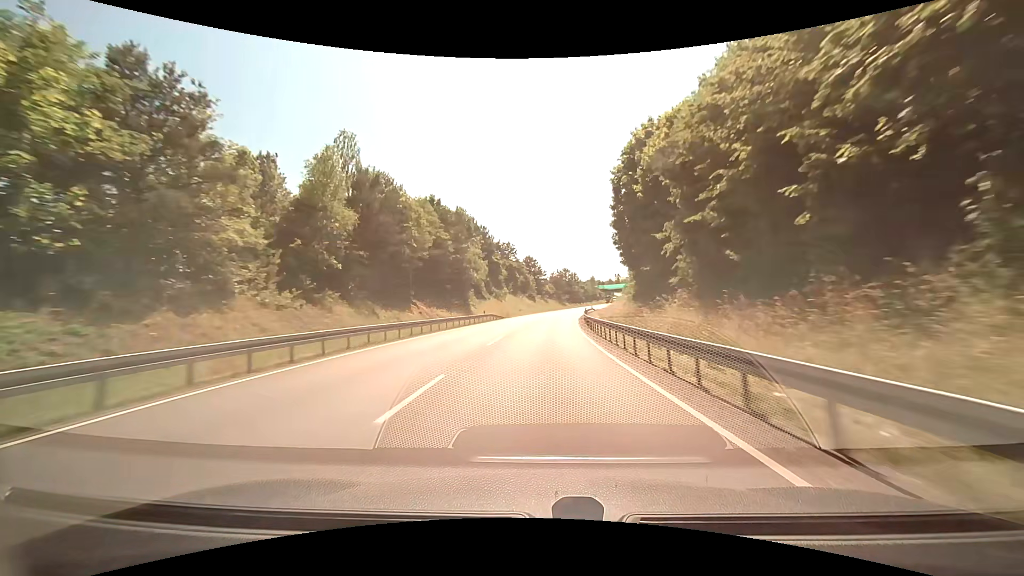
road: primary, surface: asphalt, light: Day
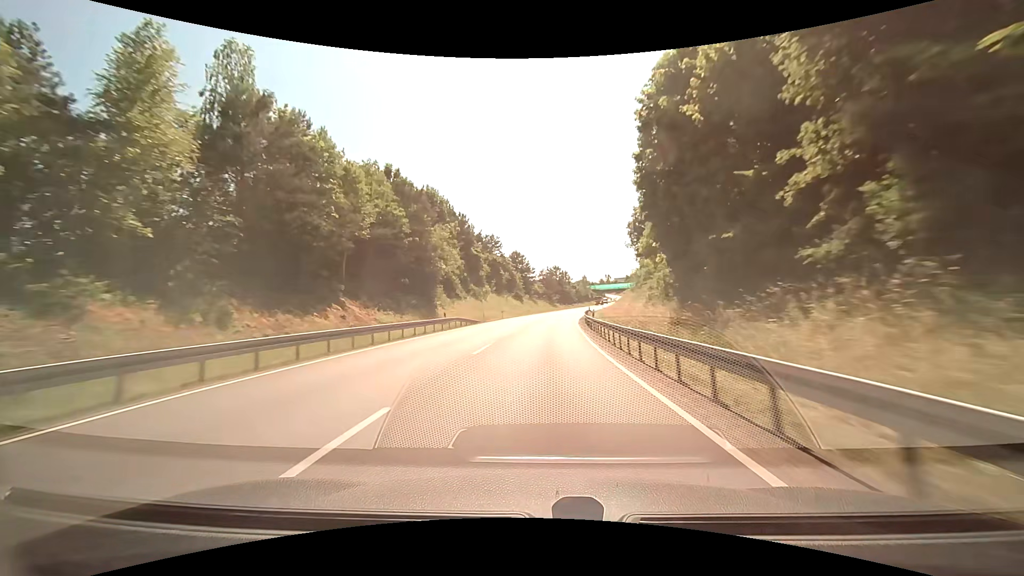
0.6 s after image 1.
(+0.1, +15.3) m; +1°
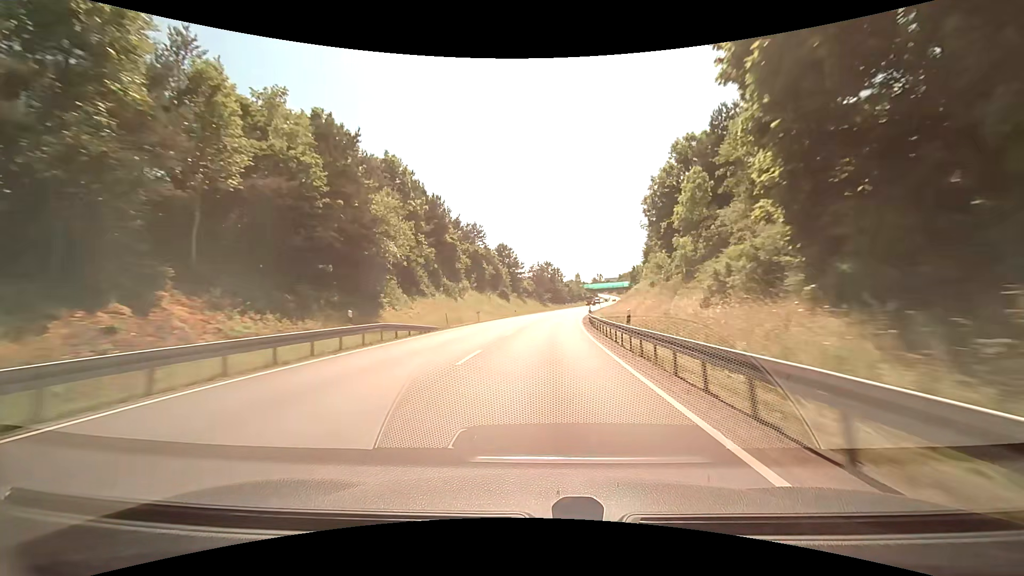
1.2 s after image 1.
(0.0, +15.3) m; +1°
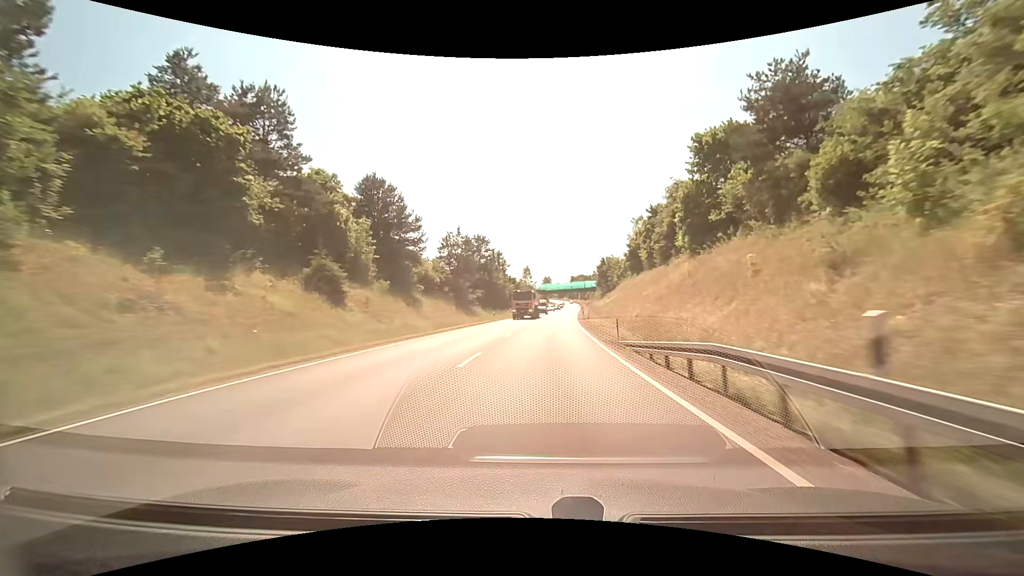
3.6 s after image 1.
(+3.2, +60.8) m; +6°
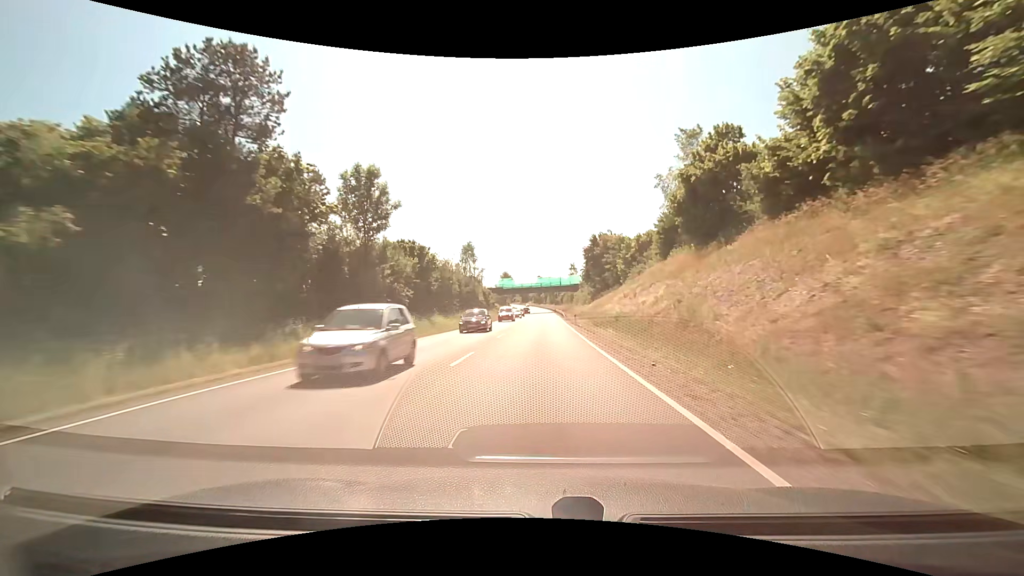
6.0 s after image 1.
(+4.6, +60.1) m; +6°
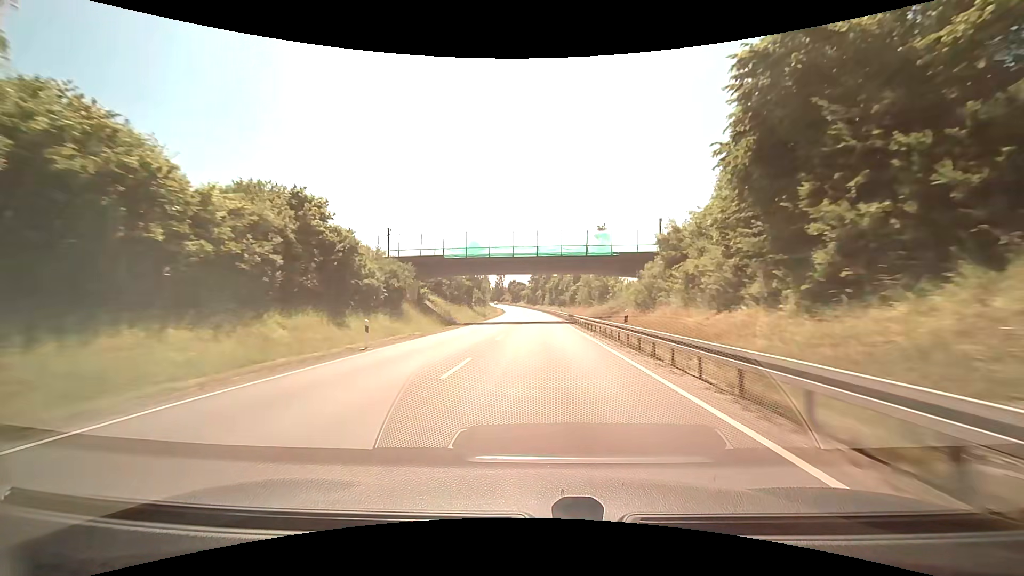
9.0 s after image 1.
(+1.8, +75.4) m; +2°
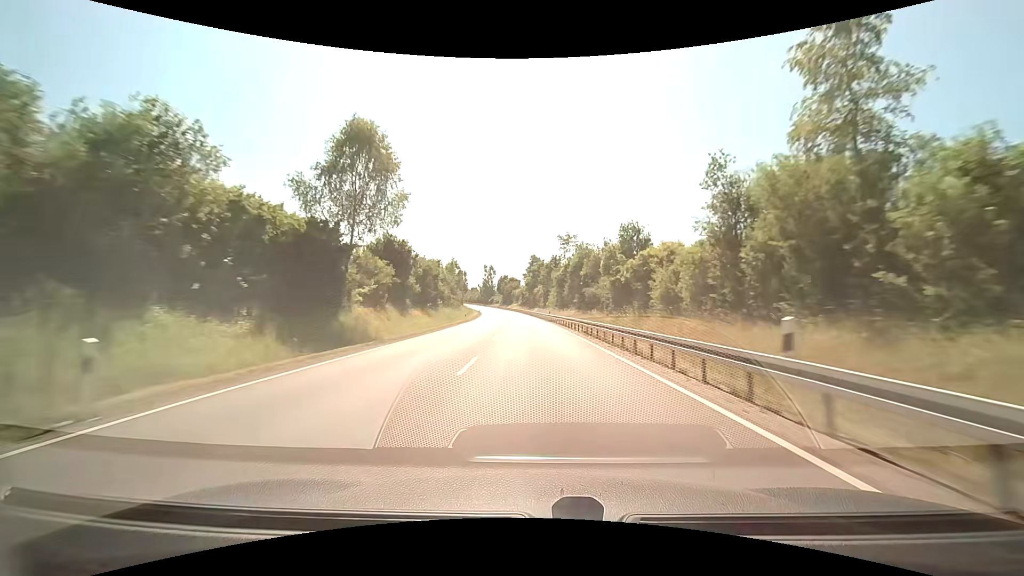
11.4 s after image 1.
(+0.4, +60.4) m; +1°
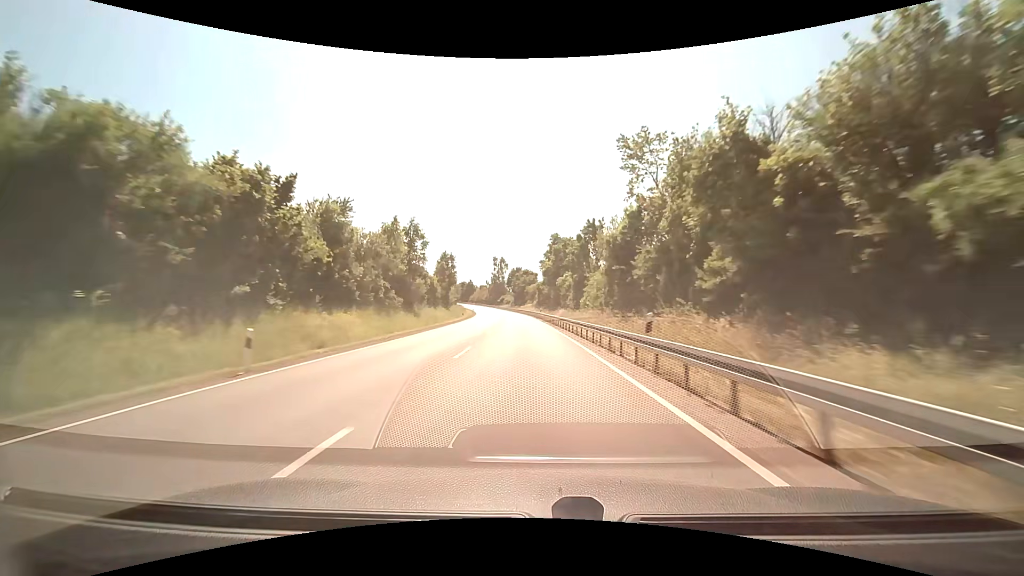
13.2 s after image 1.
(-0.6, +45.1) m; -1°
(0, +10) (0, +20) (-1, +30) (-1, +40) (-2, +50) (-3, +60) (-4, +70) (-5, +80) (-6, +90) (-8, +100) m
